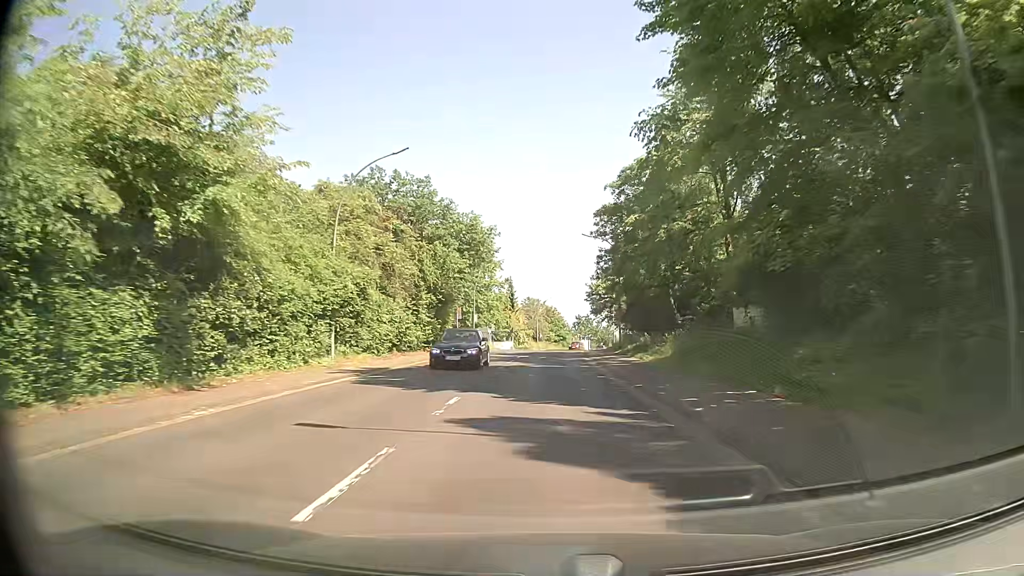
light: Day
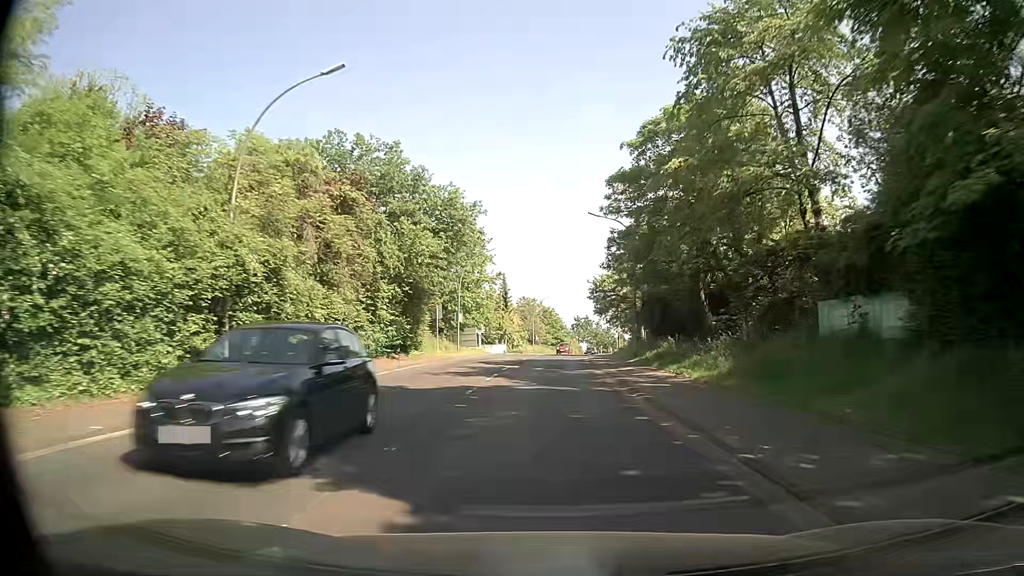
(0.0, +9.0) m; 0°
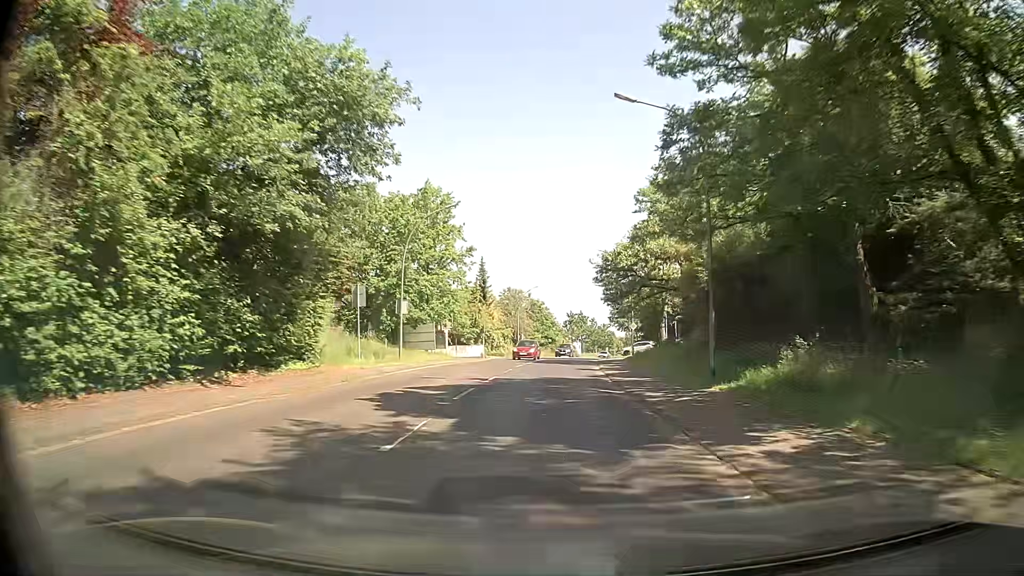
(+0.2, +18.2) m; +1°
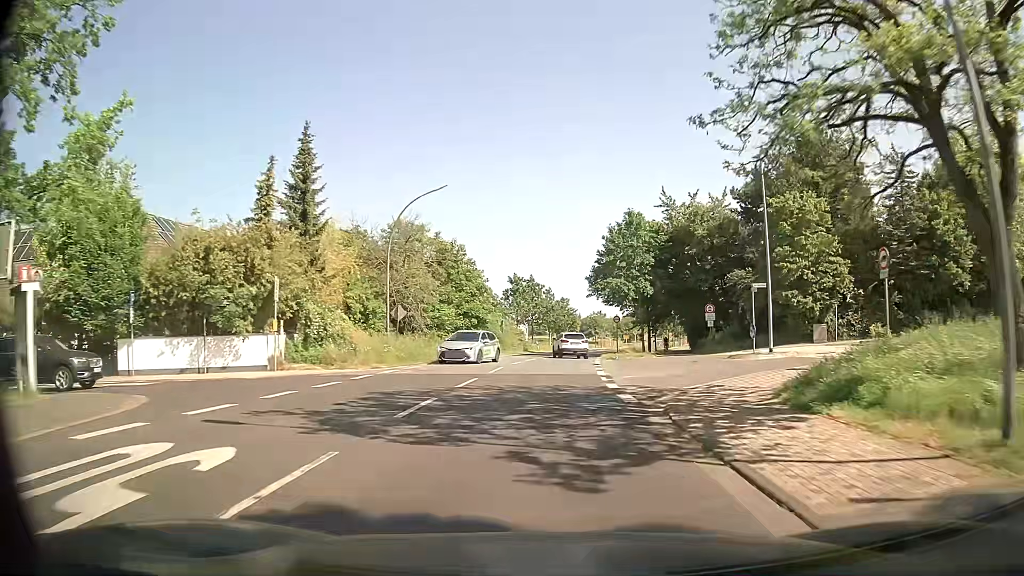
(+1.6, +45.3) m; +5°
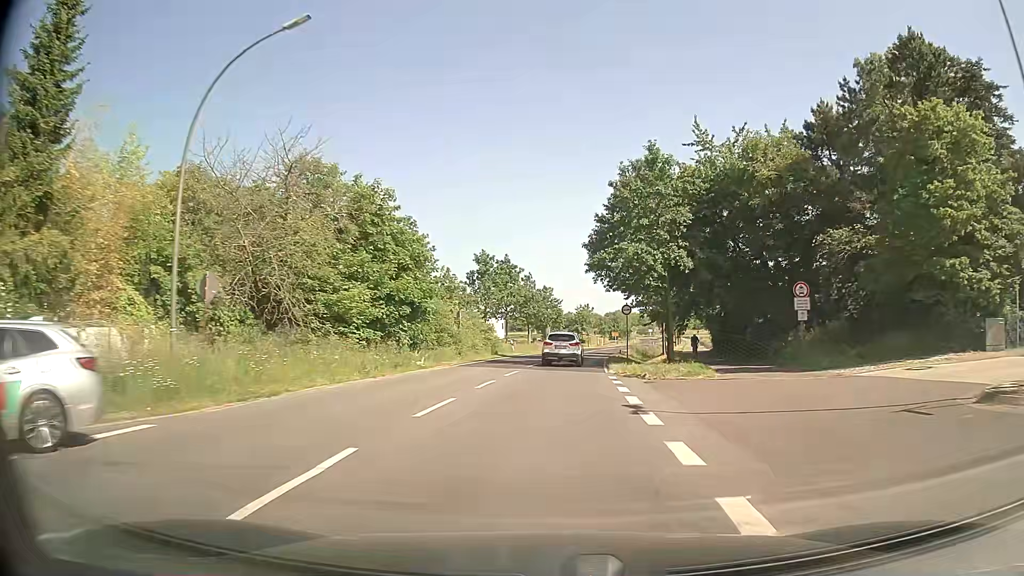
(+0.2, +17.9) m; +1°
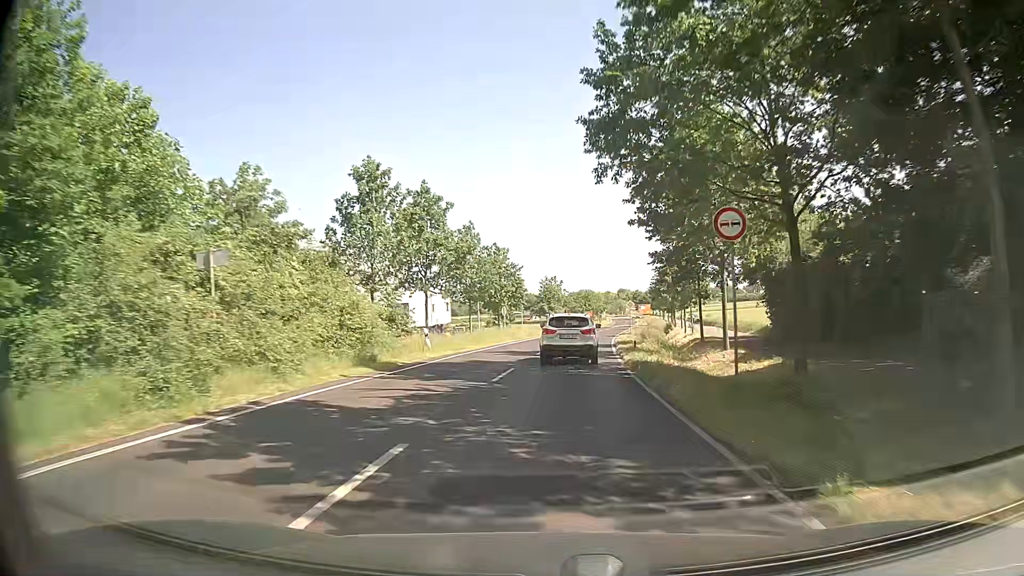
(+0.8, +26.6) m; +3°
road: unclassified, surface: asphalt
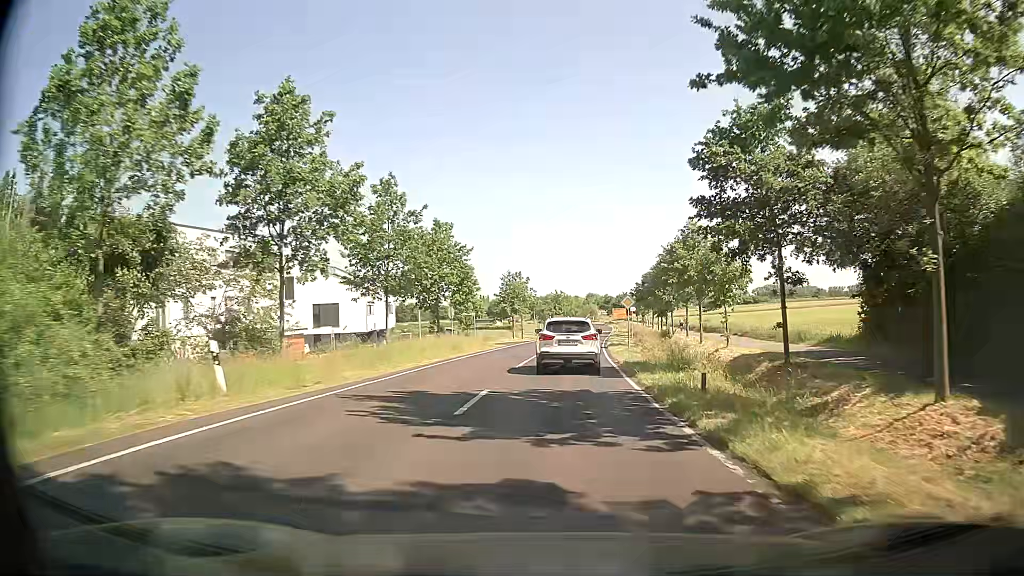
(+0.4, +16.9) m; +2°
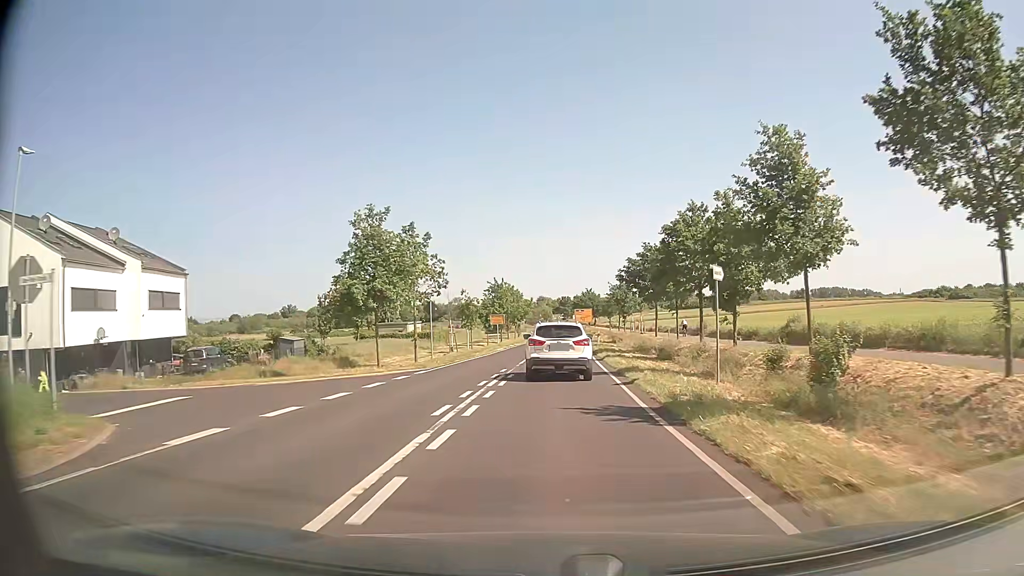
(+2.3, +41.5) m; +5°
(0, +10) (0, +20) (0, +30) (+1, +40) (+1, +50) (+2, +60) (+2, +70) (+2, +80) (+3, +90) (+3, +100) m
